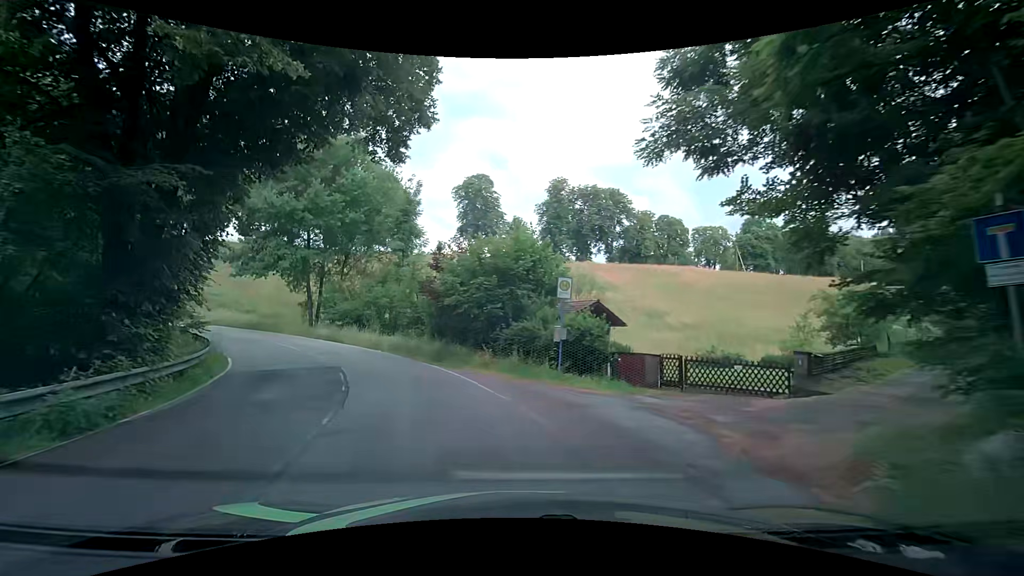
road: tertiary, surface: asphalt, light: Day
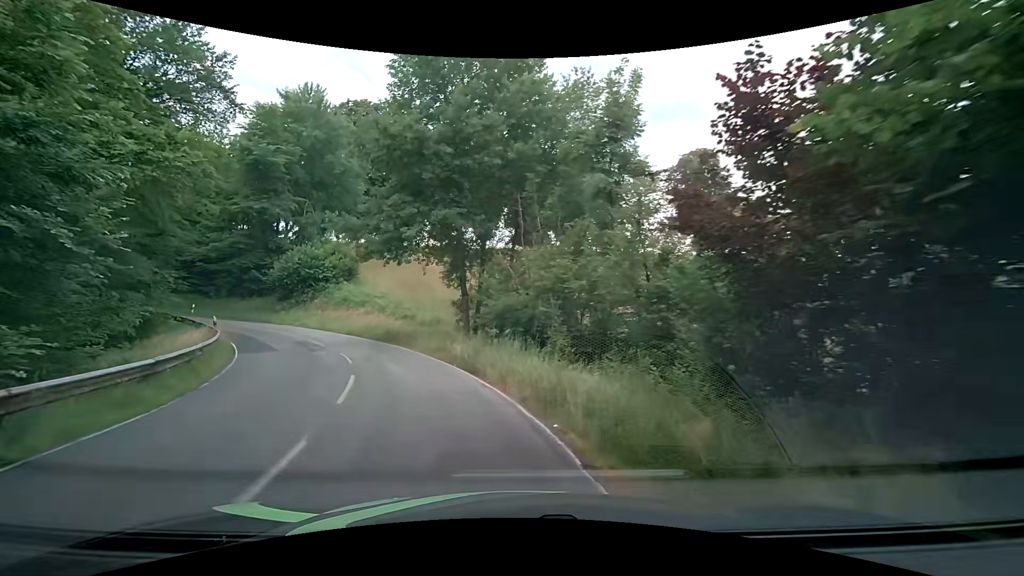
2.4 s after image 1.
(-3.1, +17.0) m; -22°
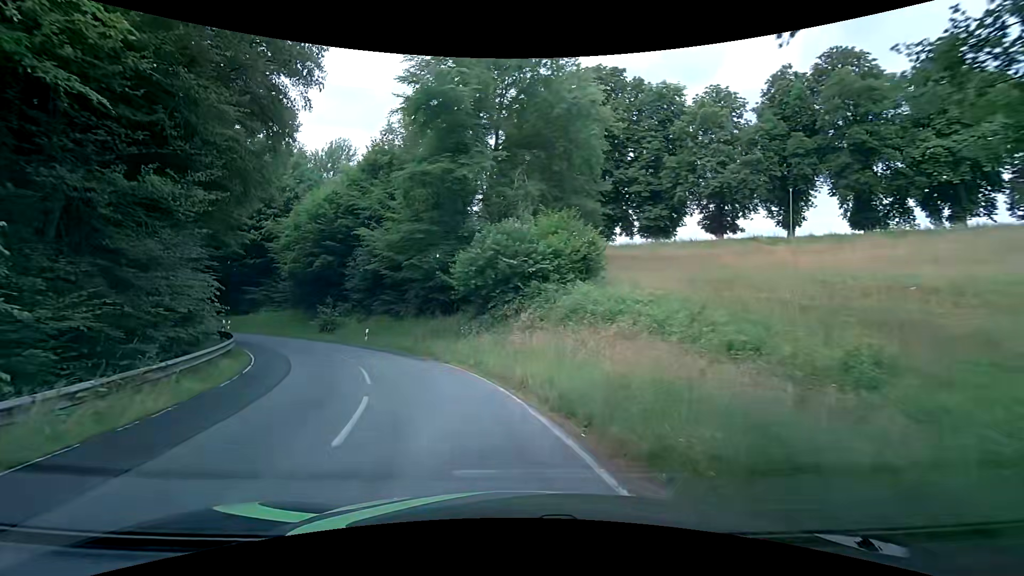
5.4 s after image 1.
(-5.7, +21.6) m; -29°
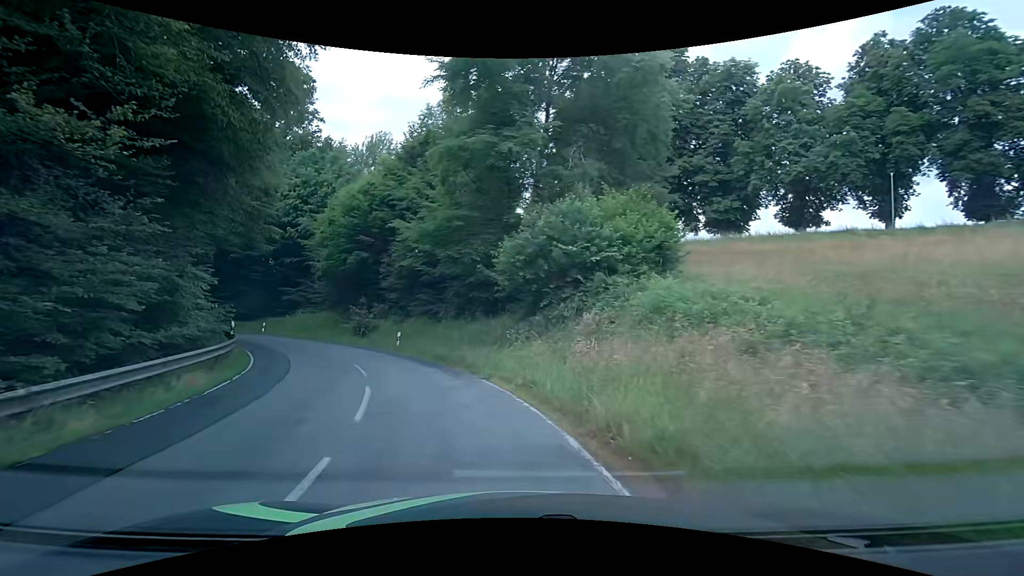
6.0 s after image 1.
(-0.2, +4.6) m; -6°
(-1, +10) (-4, +19) (-9, +28) (-16, +36) (-23, +42) (-31, +48) (-40, +53) (-48, +59) (-56, +65) (-63, +72) m
